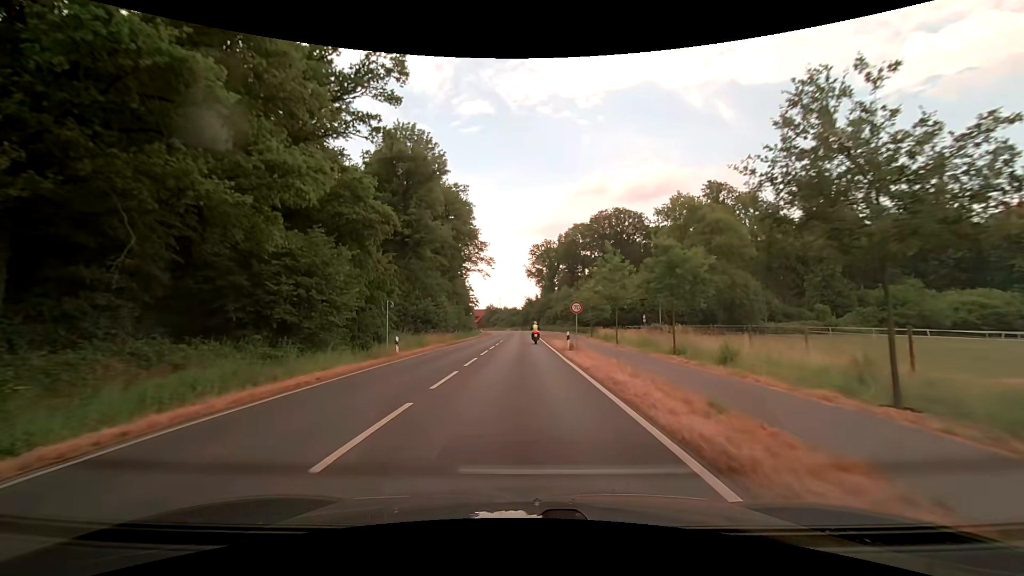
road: secondary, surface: asphalt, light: Day
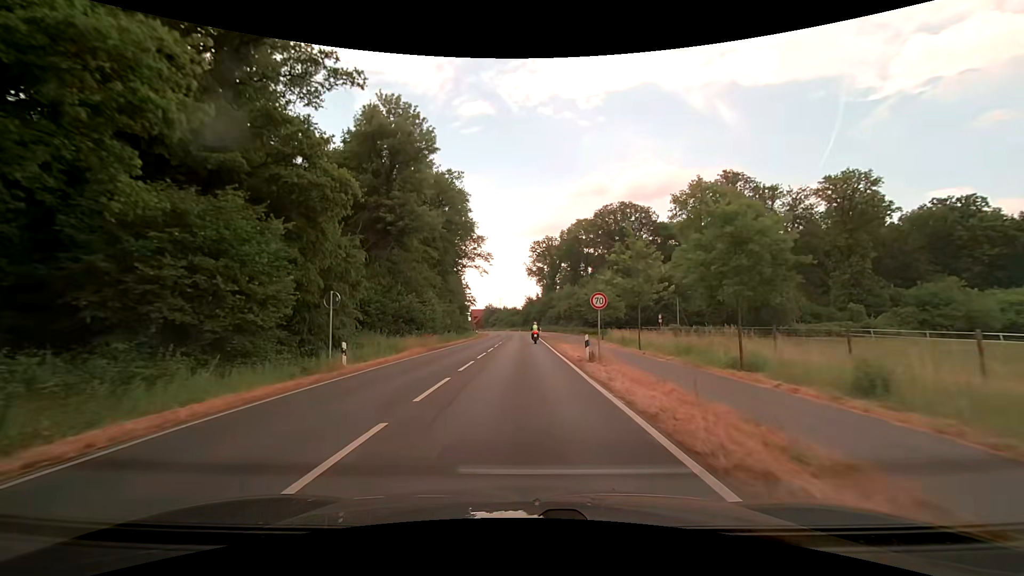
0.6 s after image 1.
(0.0, +7.7) m; 0°
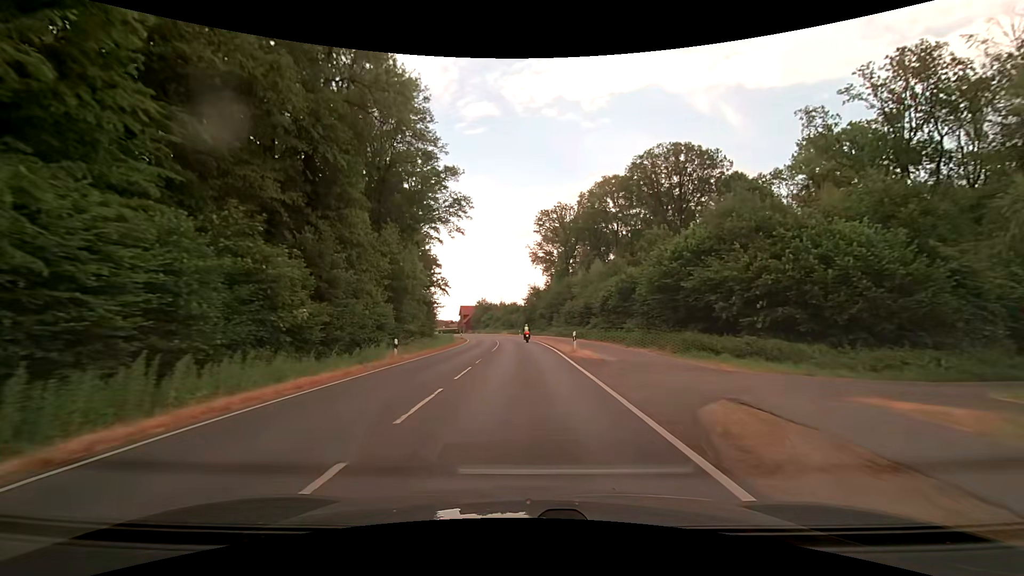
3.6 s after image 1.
(+0.2, +44.8) m; 0°
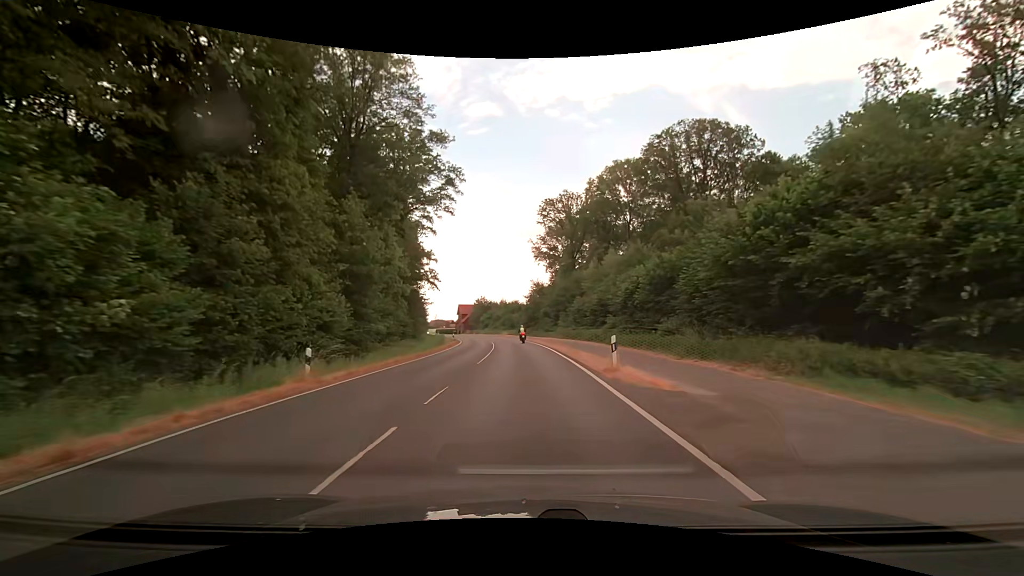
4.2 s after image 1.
(0.0, +10.3) m; 0°
